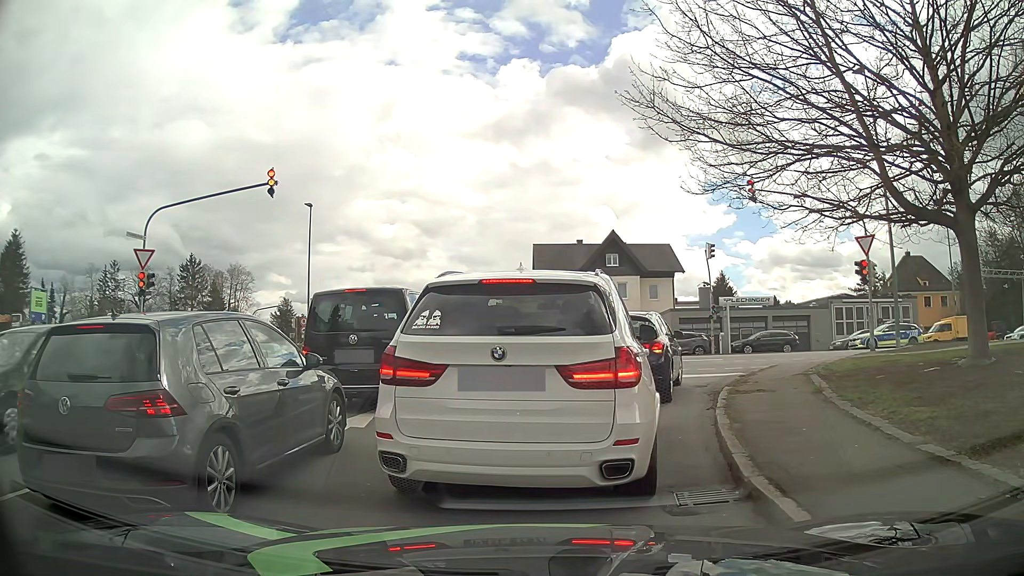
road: residential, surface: asphalt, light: Day
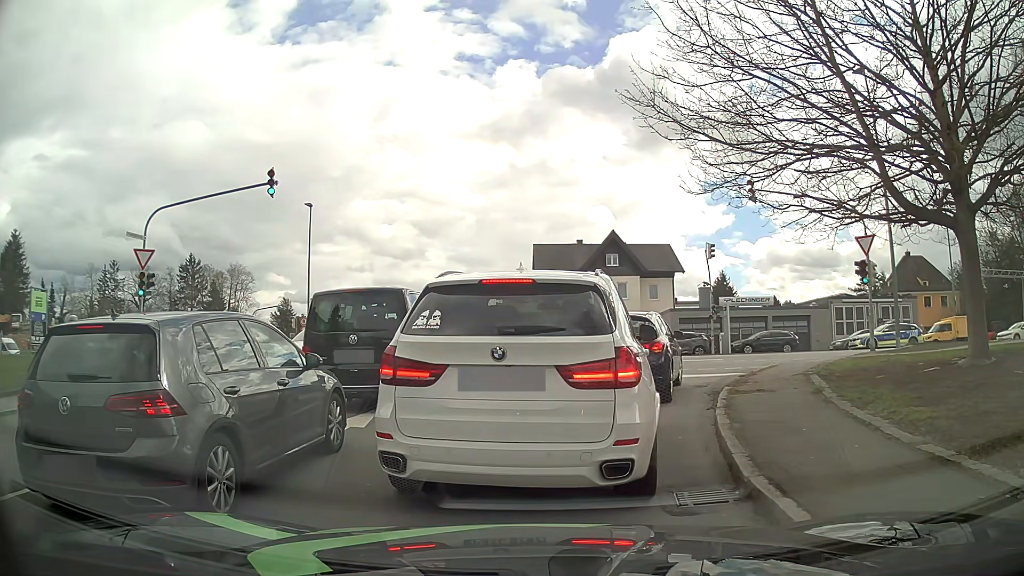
(0.0, 0.0) m; 0°
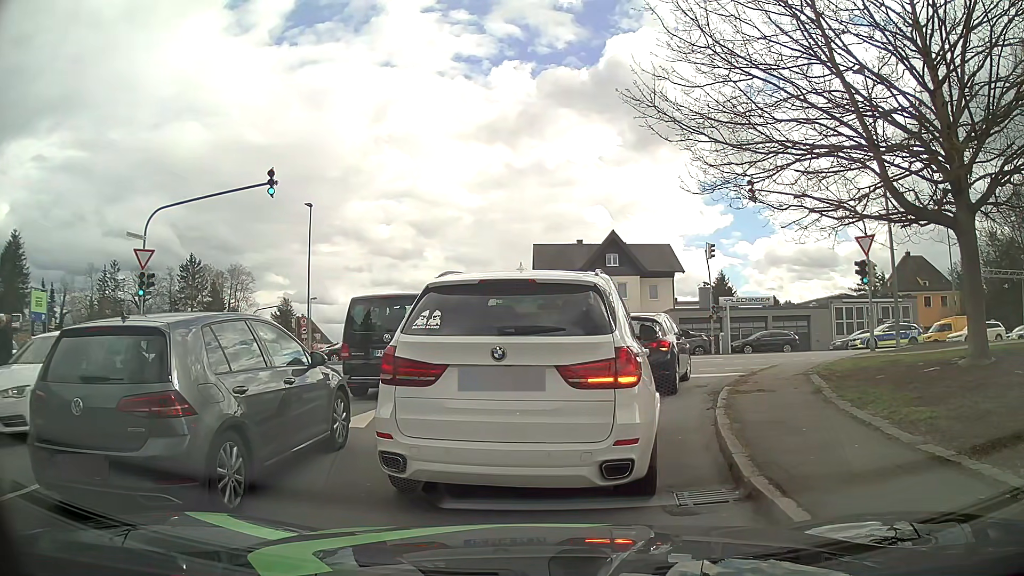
(0.0, 0.0) m; 0°
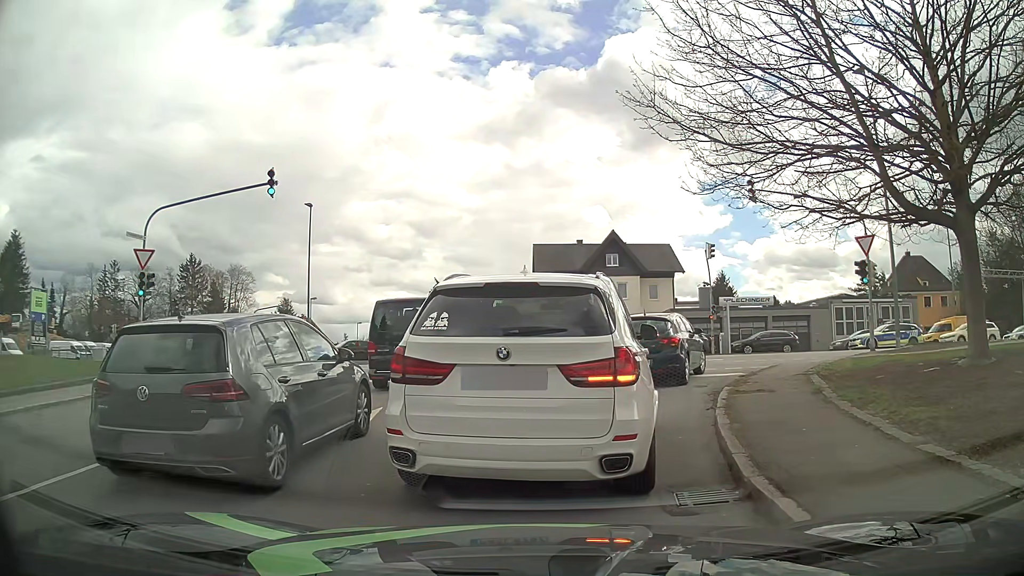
(0.0, 0.0) m; 0°
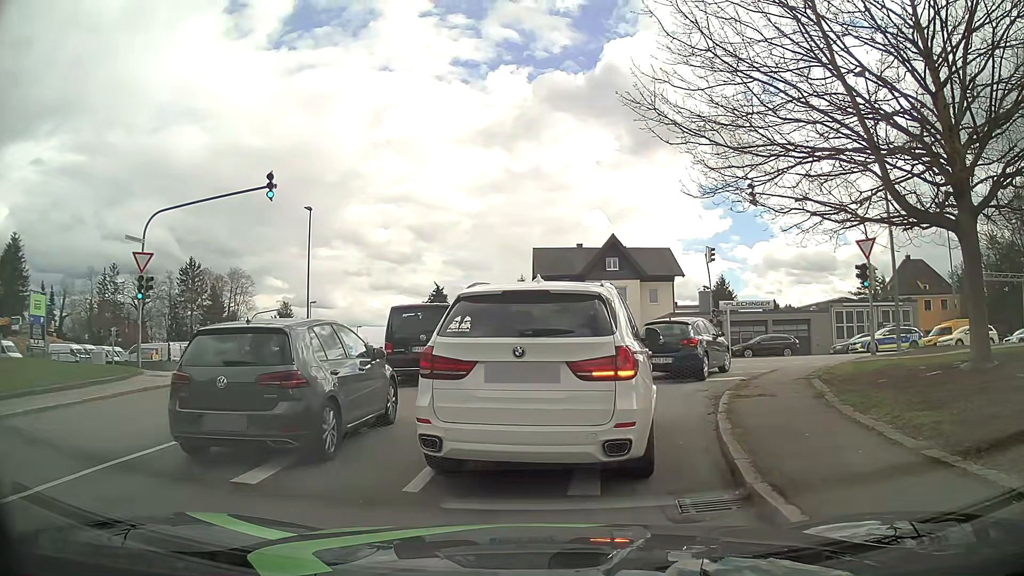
(0.0, +0.1) m; 0°
